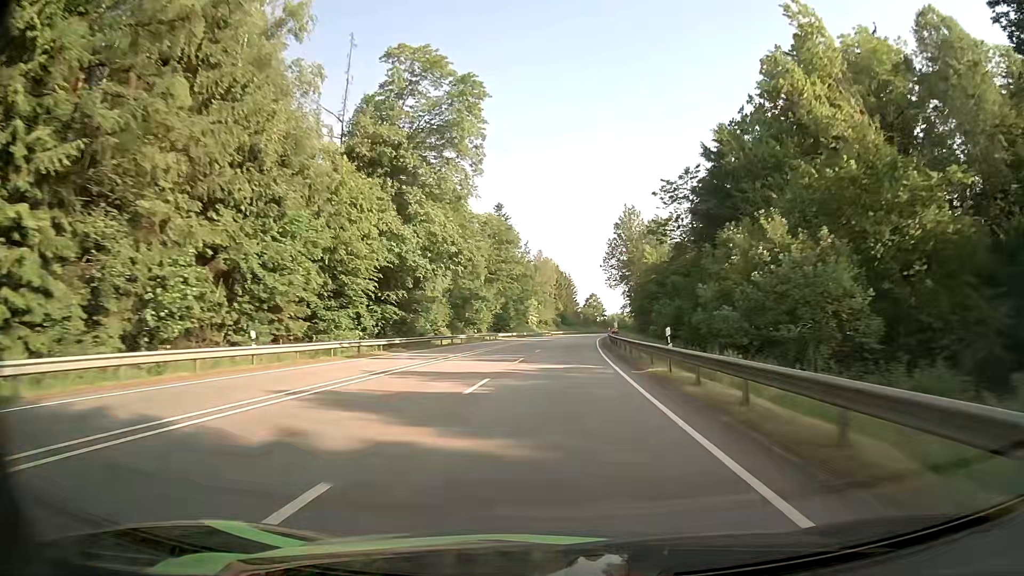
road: primary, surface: asphalt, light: Day
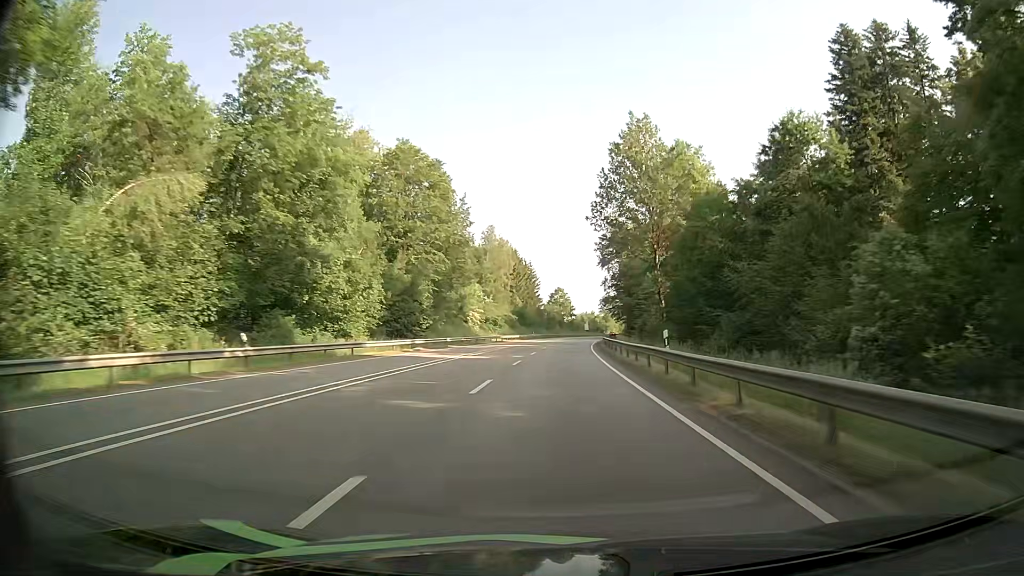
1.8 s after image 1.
(+1.5, +48.2) m; +3°
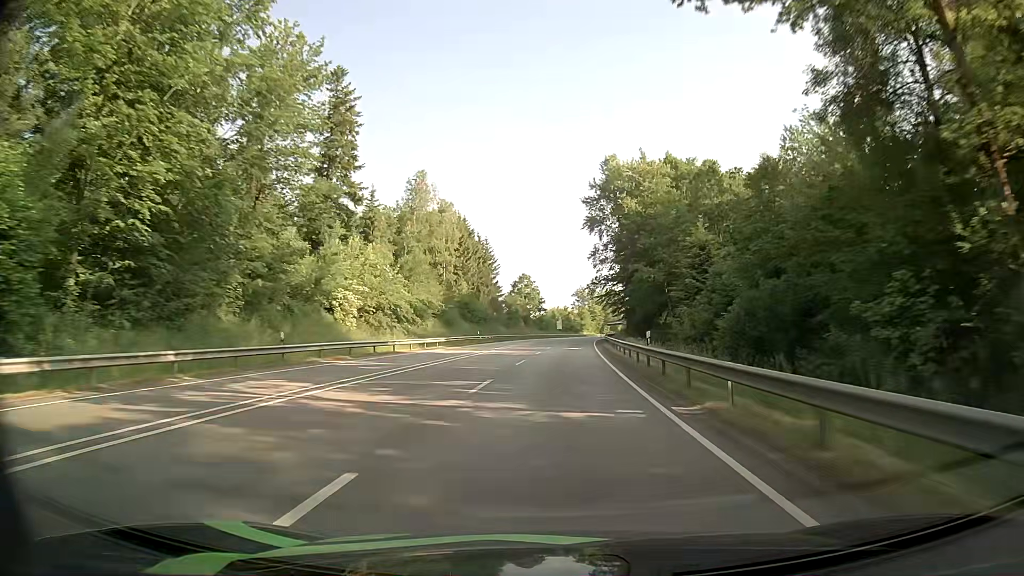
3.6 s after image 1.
(+1.4, +48.4) m; +3°
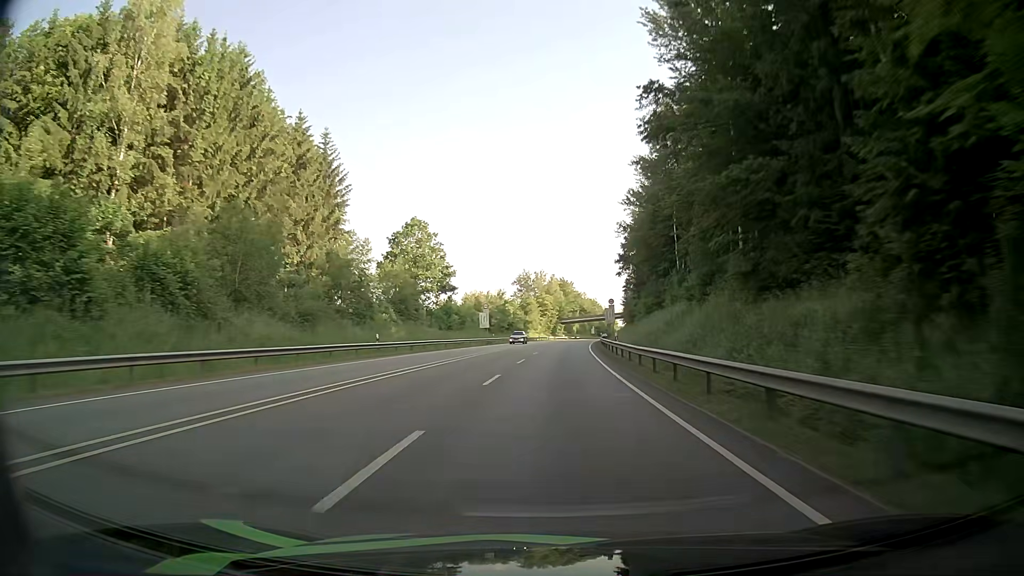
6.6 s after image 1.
(+3.0, +82.1) m; +4°
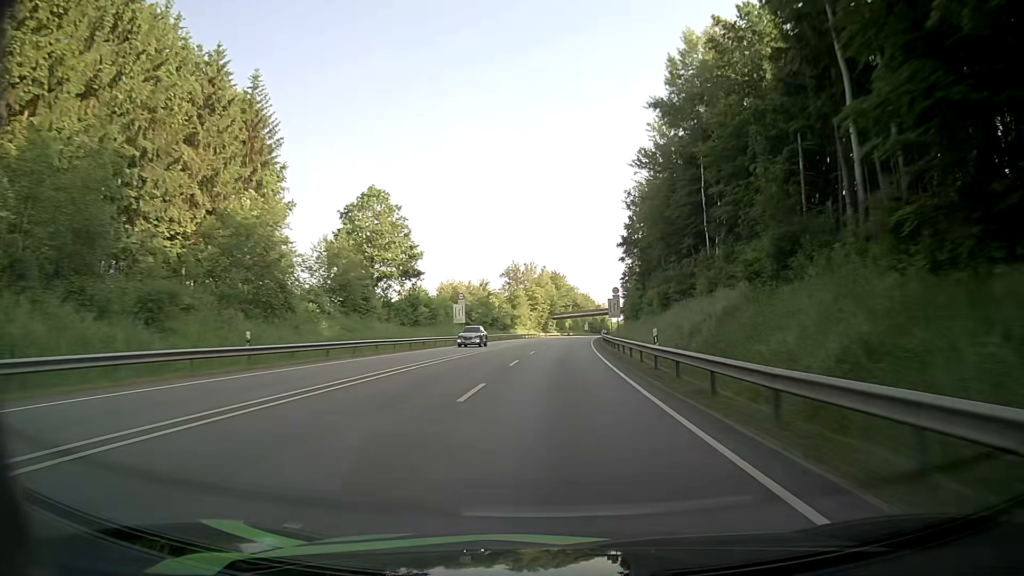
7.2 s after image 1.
(+0.1, +16.7) m; +1°
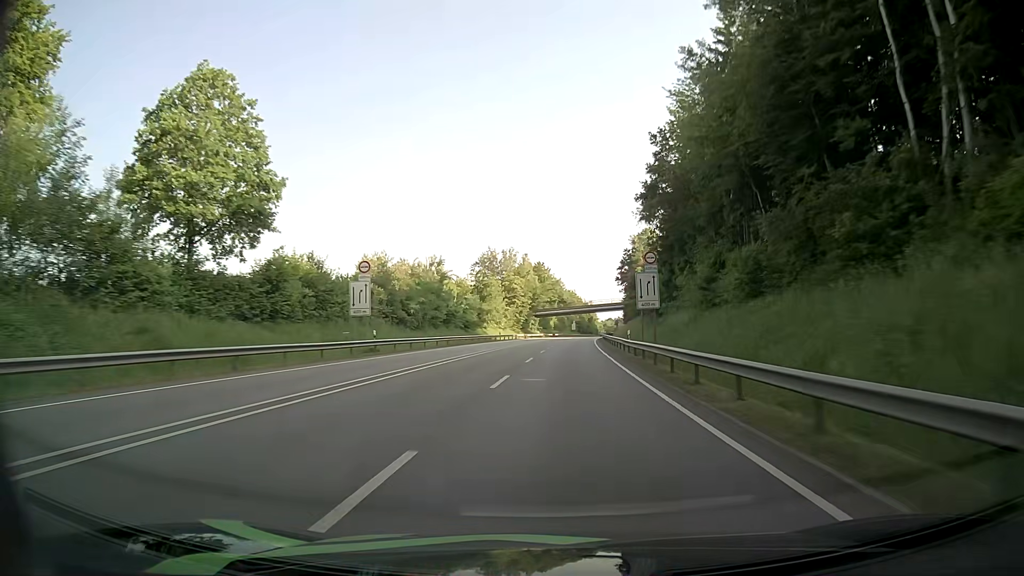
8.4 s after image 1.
(+0.5, +33.5) m; +2°
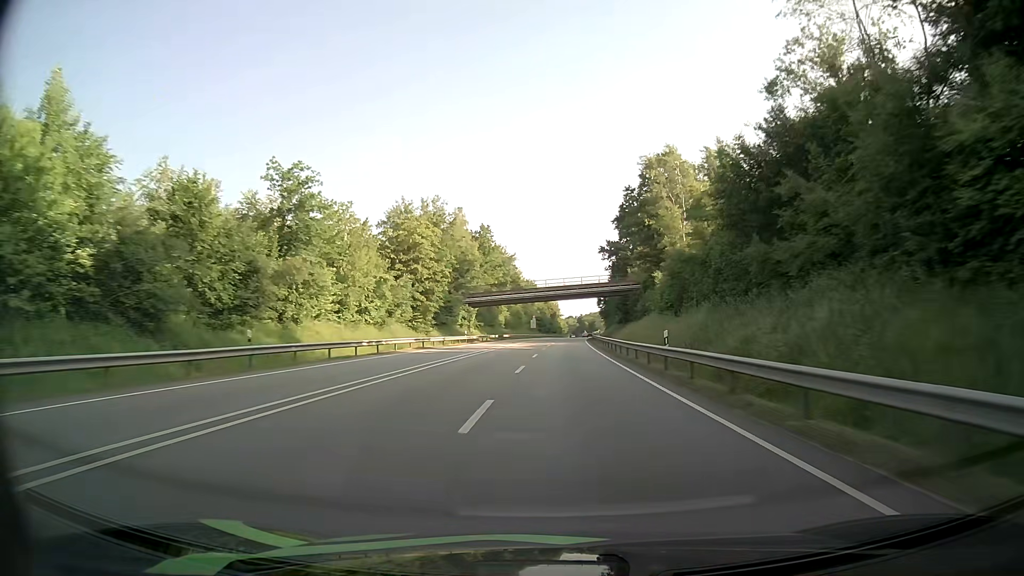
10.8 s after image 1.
(+2.1, +67.3) m; +3°
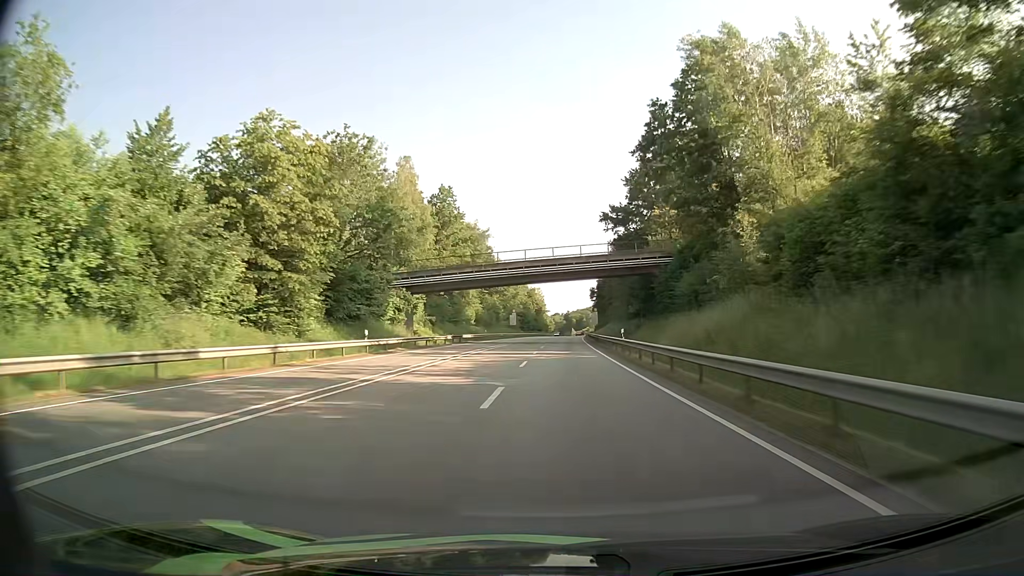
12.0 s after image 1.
(+0.5, +33.8) m; +1°
(0, +10) (0, +20) (0, +30) (+1, +40) (+1, +50) (+1, +60) (+2, +70) (+2, +80) (+3, +90) (+3, +100) m
